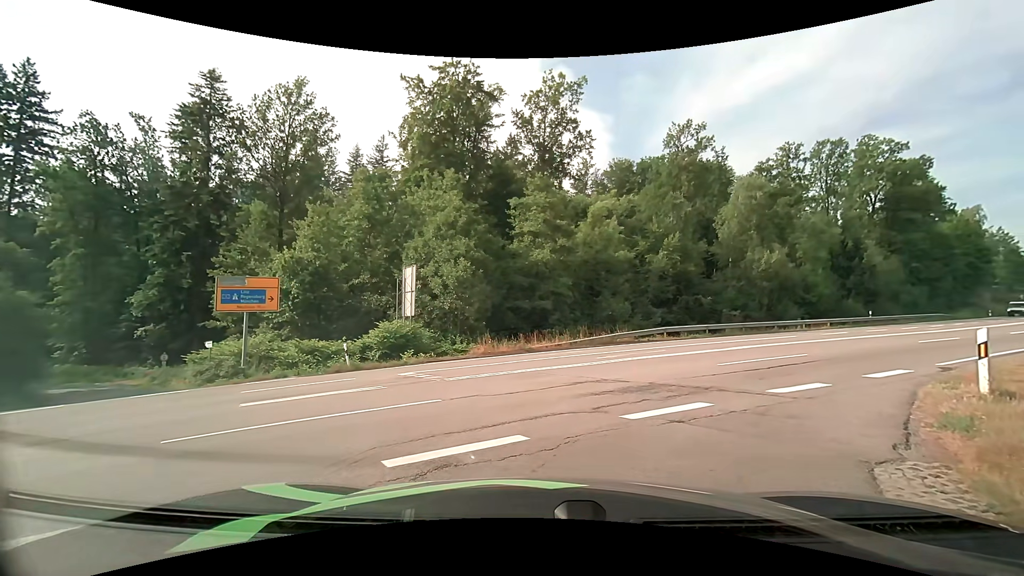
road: residential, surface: asphalt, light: Day
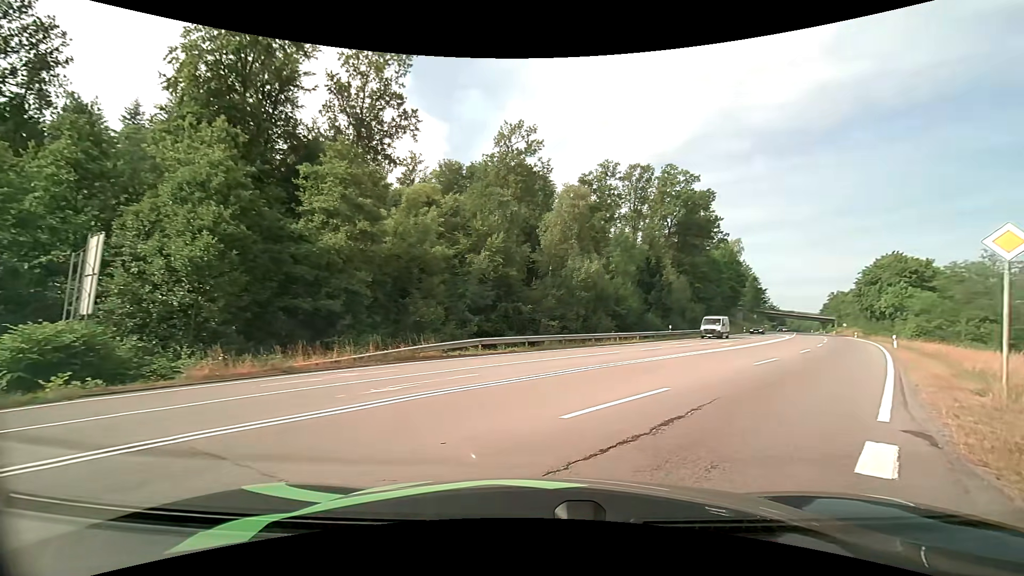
(+1.3, +6.9) m; +21°
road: secondary
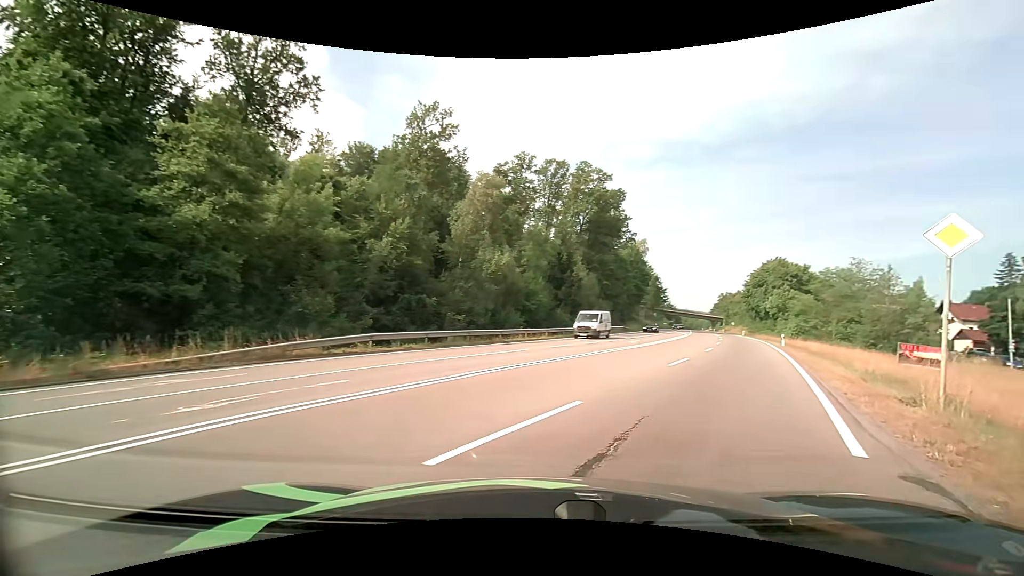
(+0.2, +2.7) m; +11°
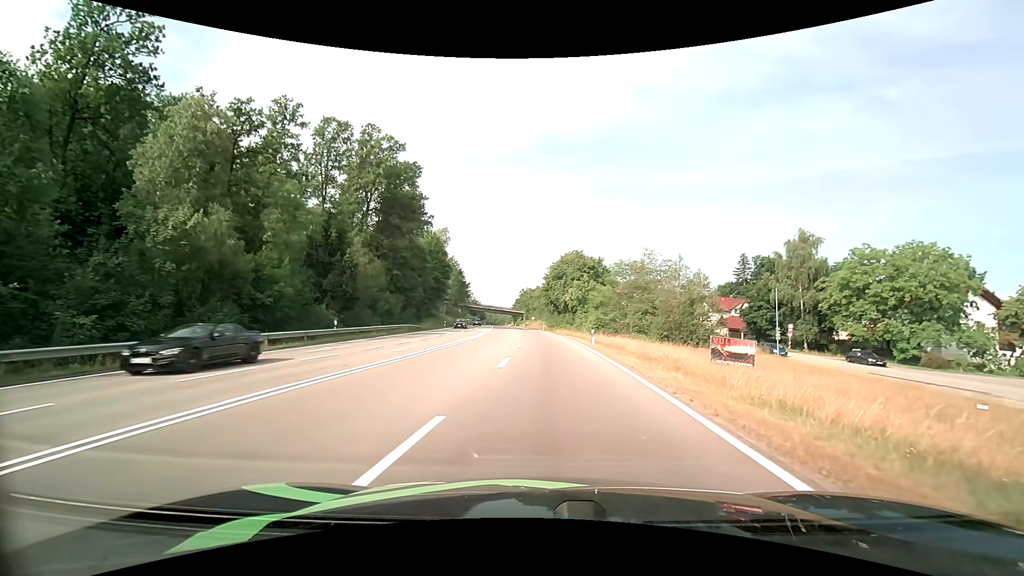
(+3.9, +13.1) m; +22°
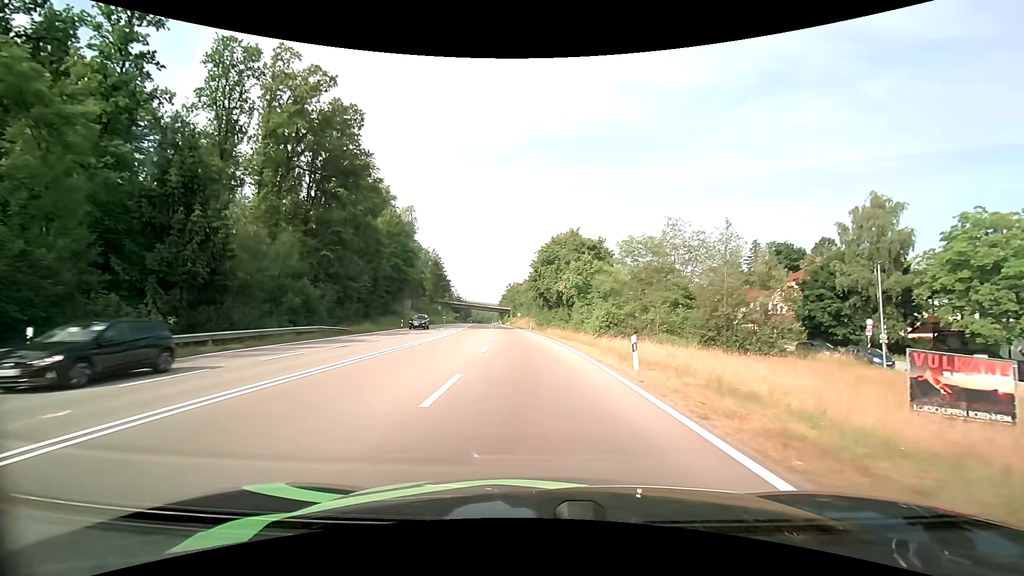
(+0.5, +19.3) m; +1°
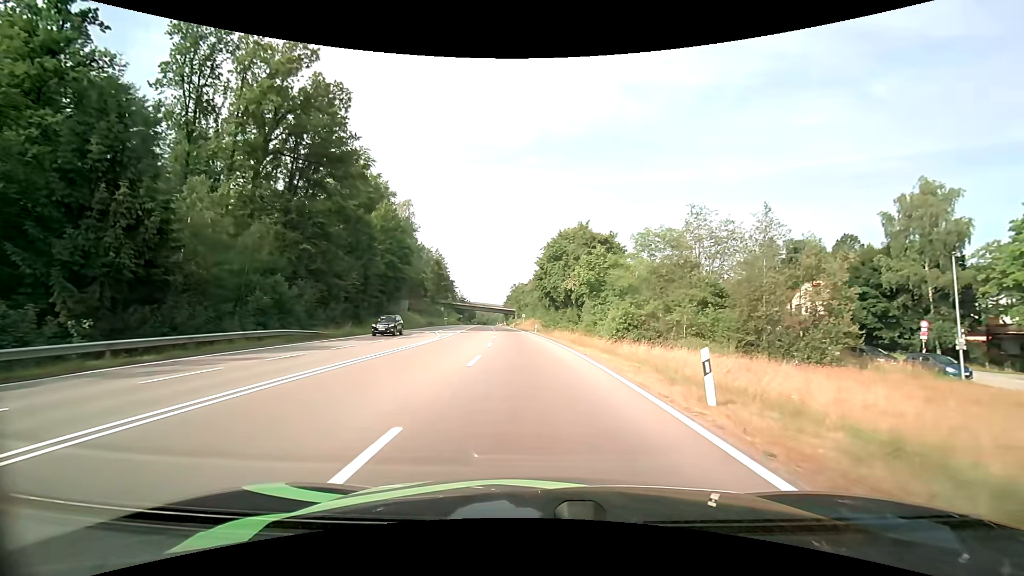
(0.0, +5.7) m; -1°
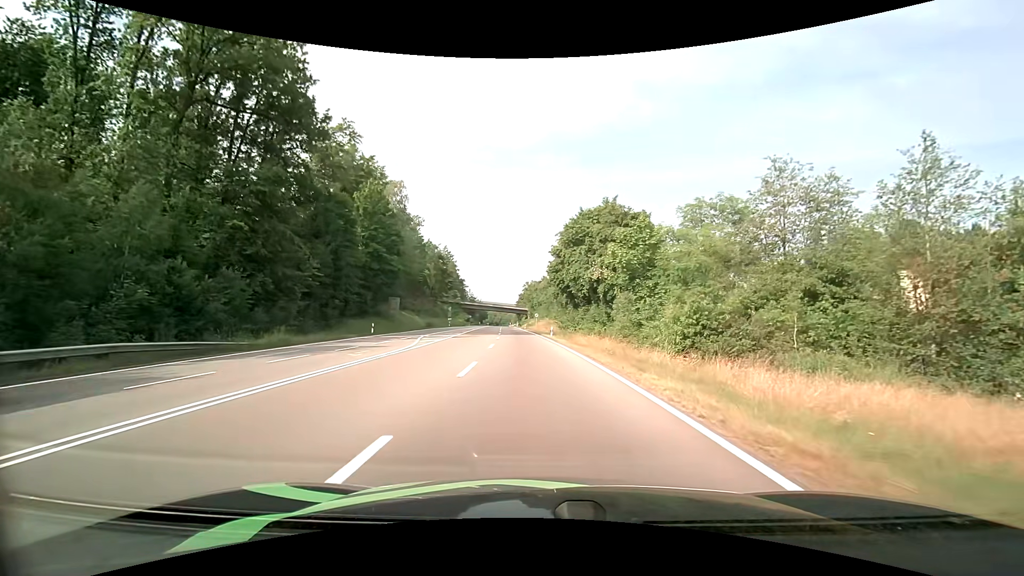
(-0.1, +12.7) m; -1°
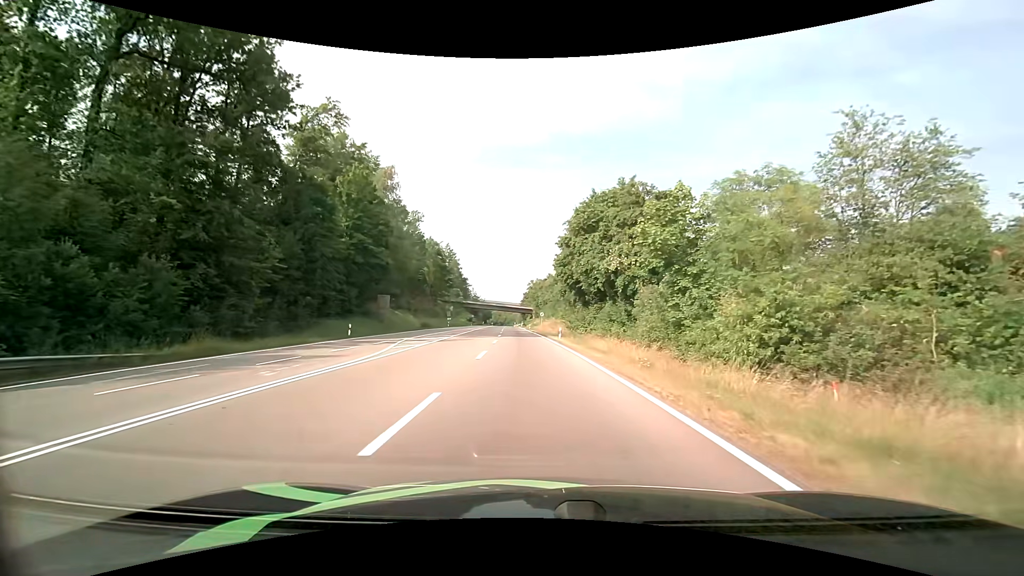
(0.0, +7.0) m; -1°
(0, +10) (0, +20) (-1, +30) (-1, +40) (-2, +50) (-2, +60) (-3, +70) (-3, +80) (-4, +90) (-4, +100) m
